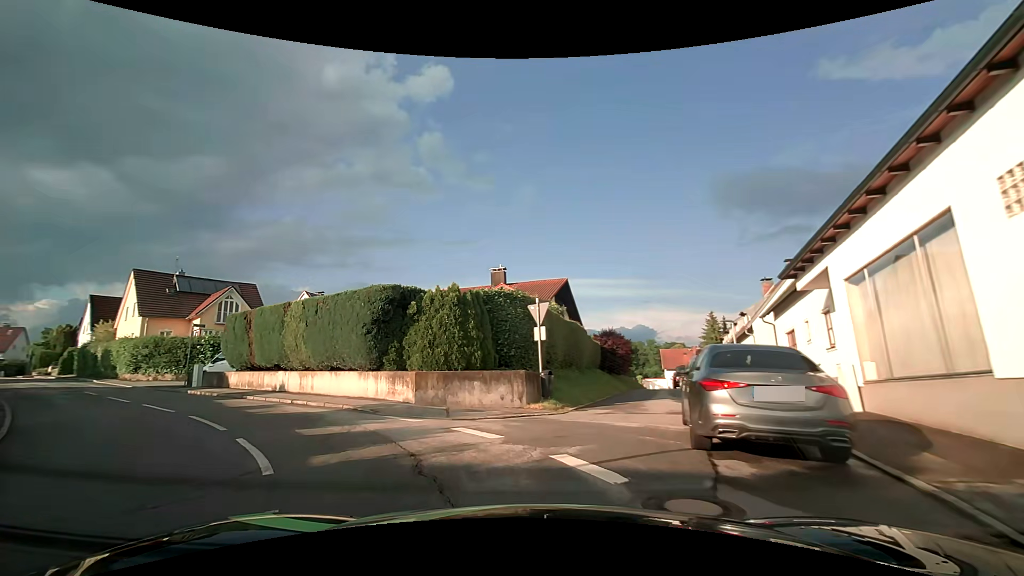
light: Day
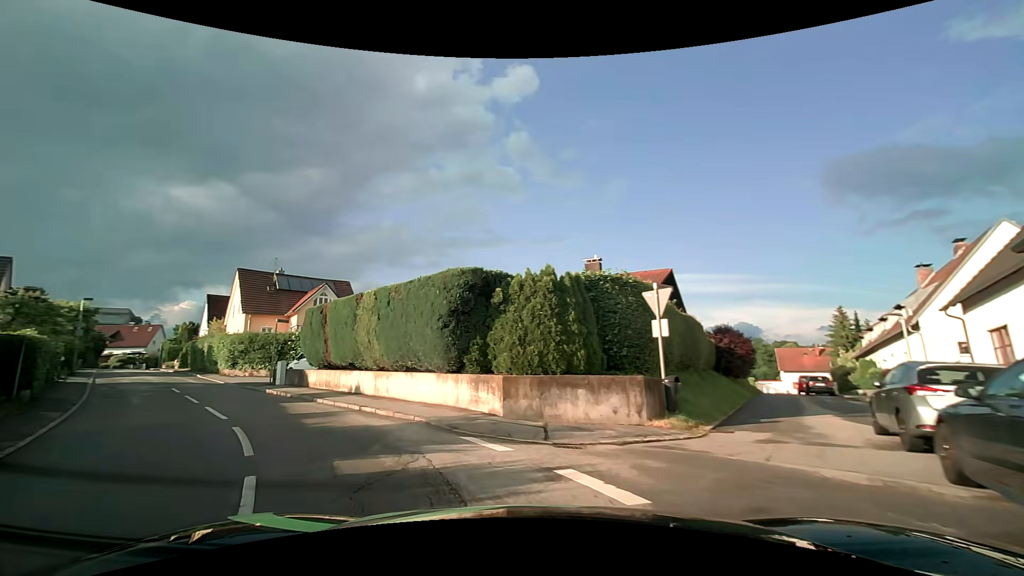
(-0.3, +3.2) m; -11°
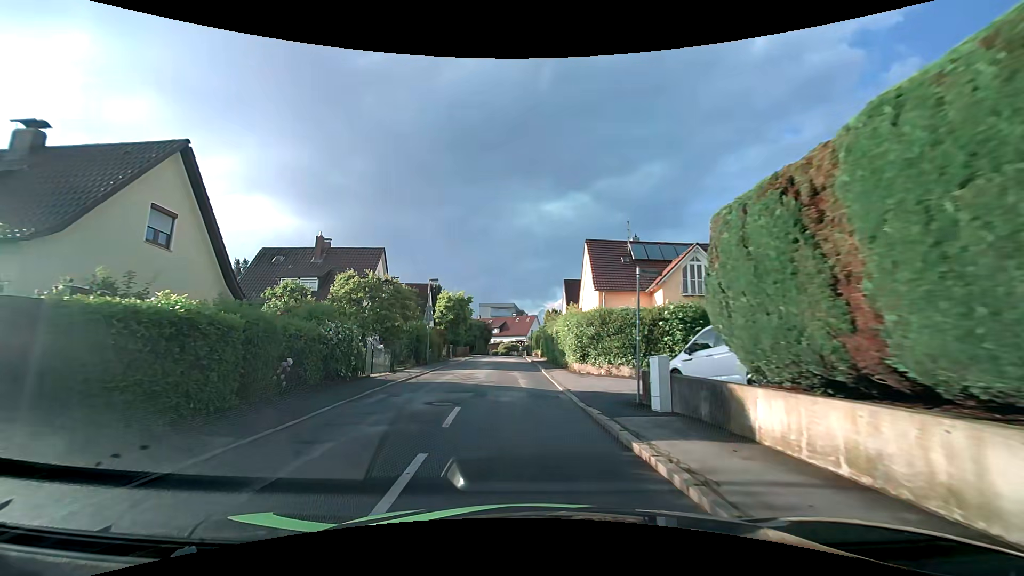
(-5.5, +13.2) m; -39°
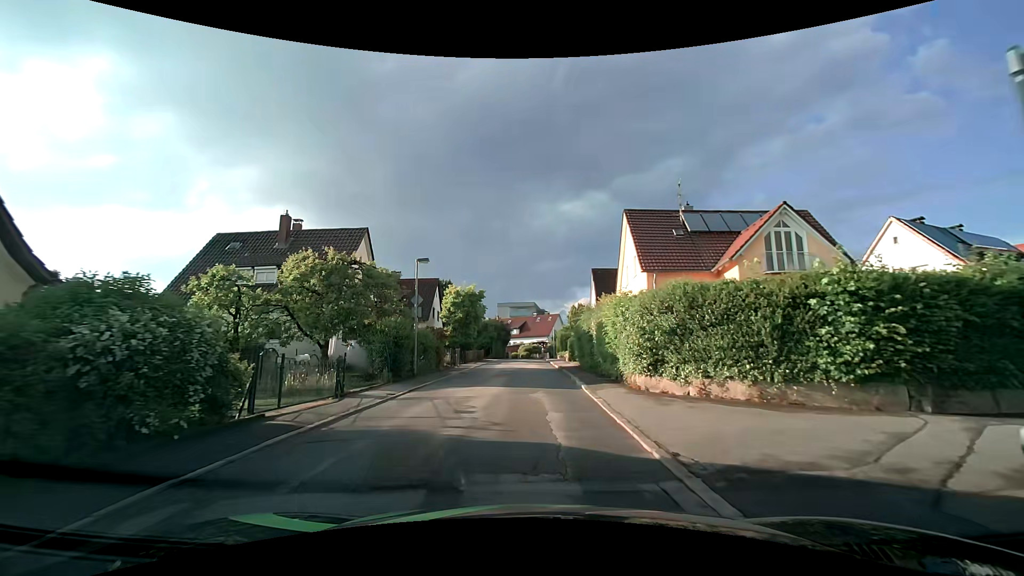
(-0.2, +8.5) m; -1°
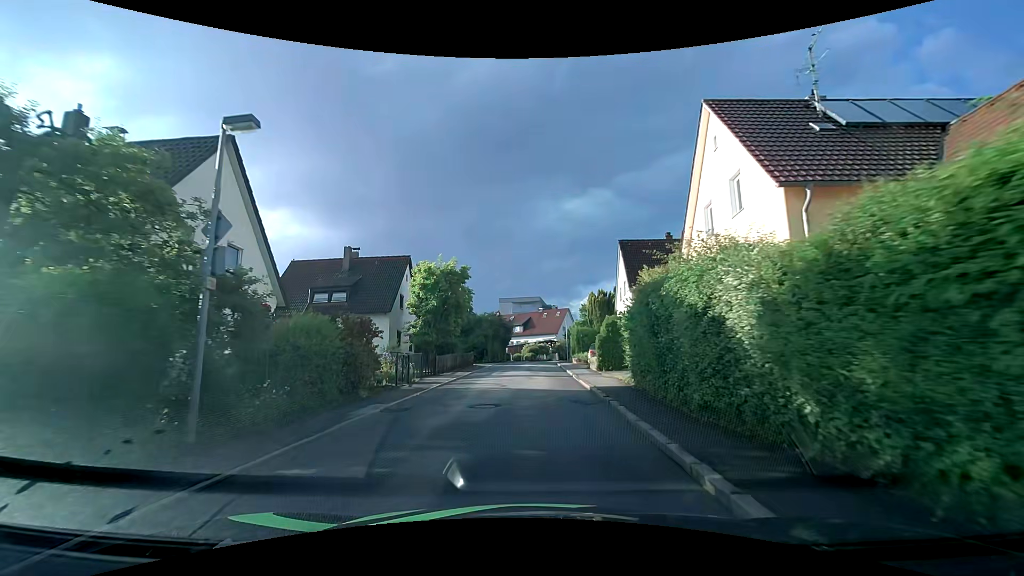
(-0.3, +13.9) m; -2°
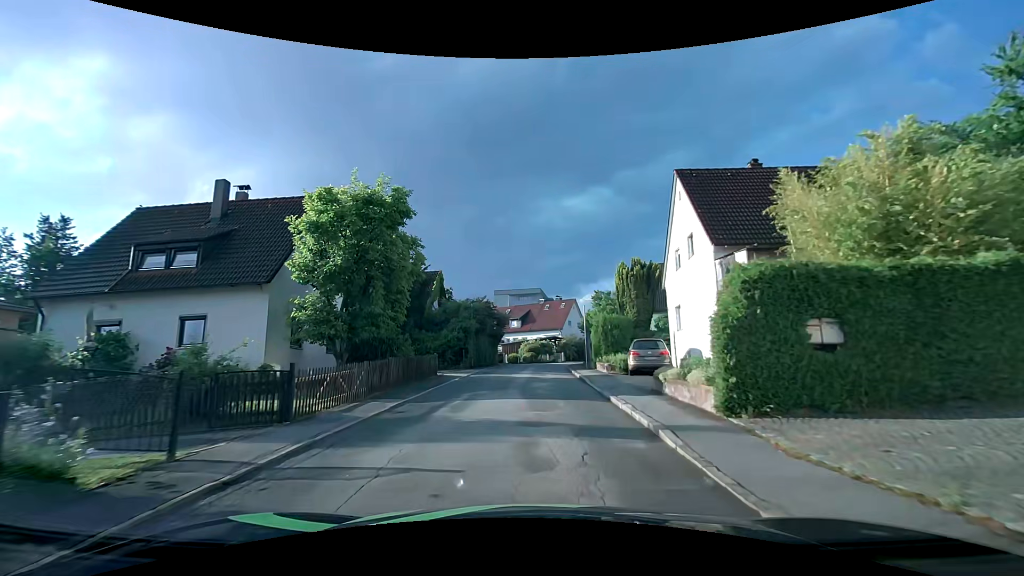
(-0.1, +15.2) m; +1°
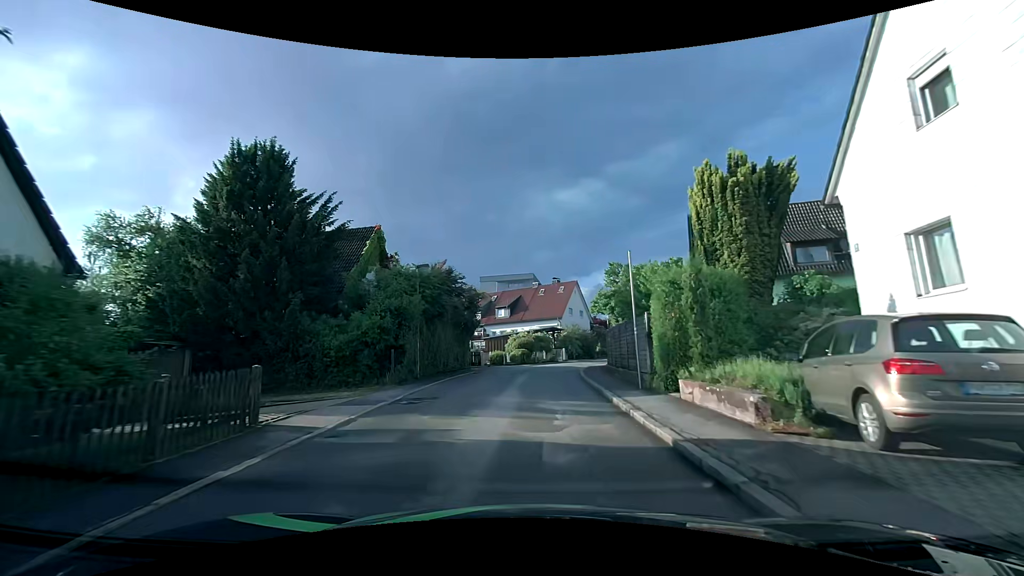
(-0.2, +15.6) m; -1°
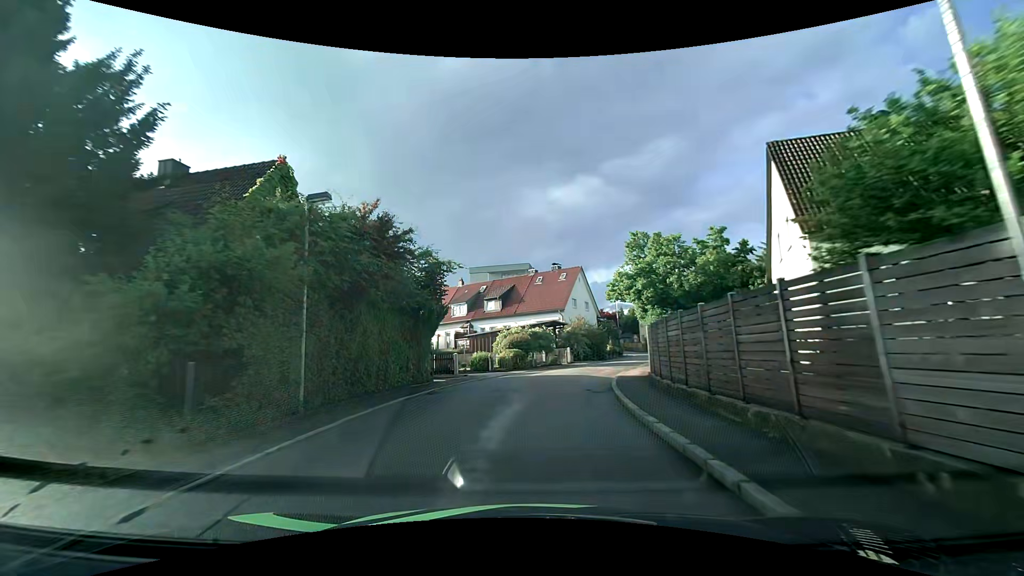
(0.0, +10.5) m; 0°
(0, +10) (+1, +20) (+4, +30) (+8, +39) (+12, +48) (+16, +57) (+17, +67) (+17, +77) (+16, +87) (+16, +97) m
